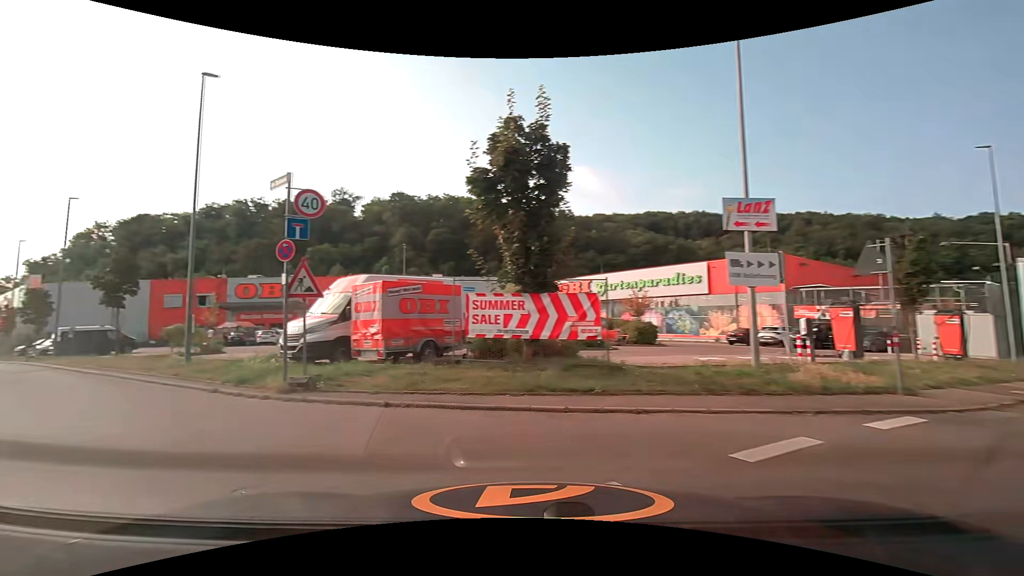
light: Day
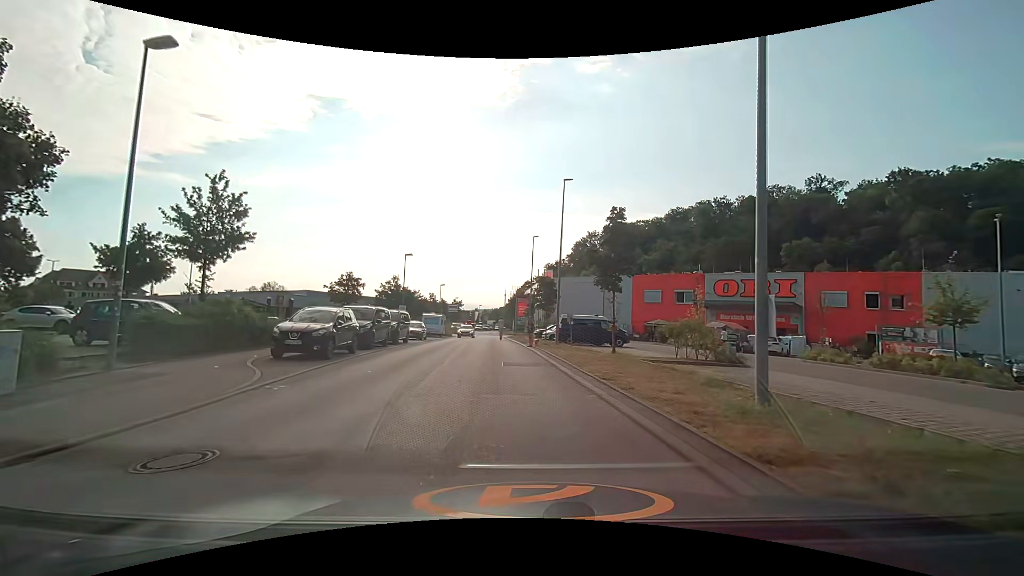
(-6.9, +9.6) m; -51°
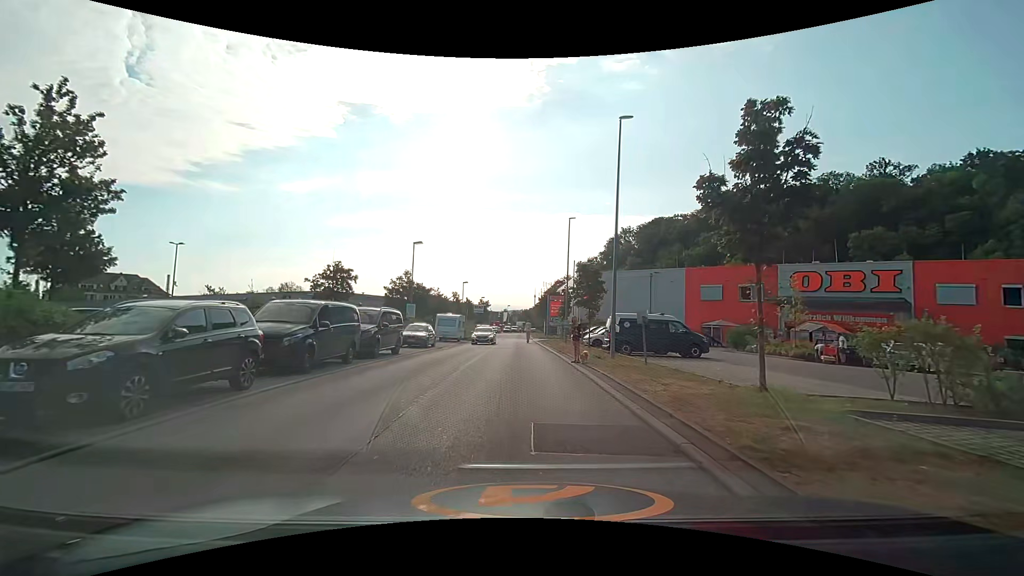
(-0.6, +9.3) m; -5°
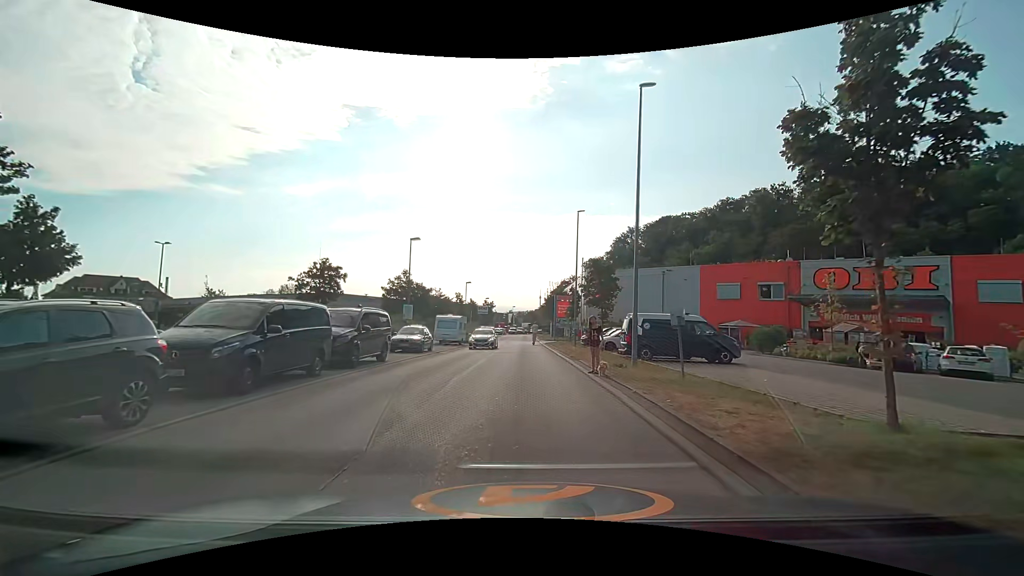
(0.0, +2.9) m; -1°
